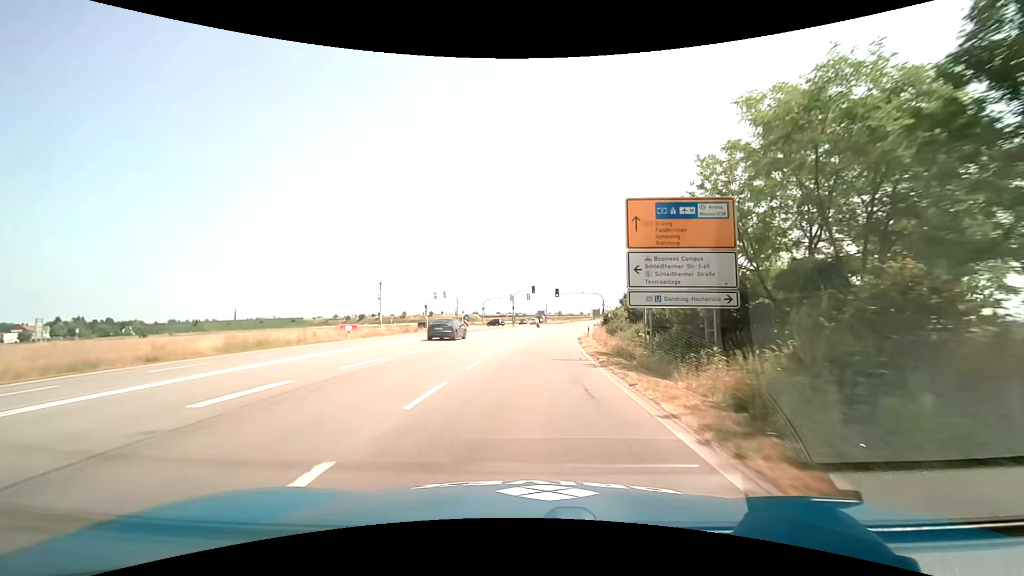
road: primary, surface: asphalt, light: Day
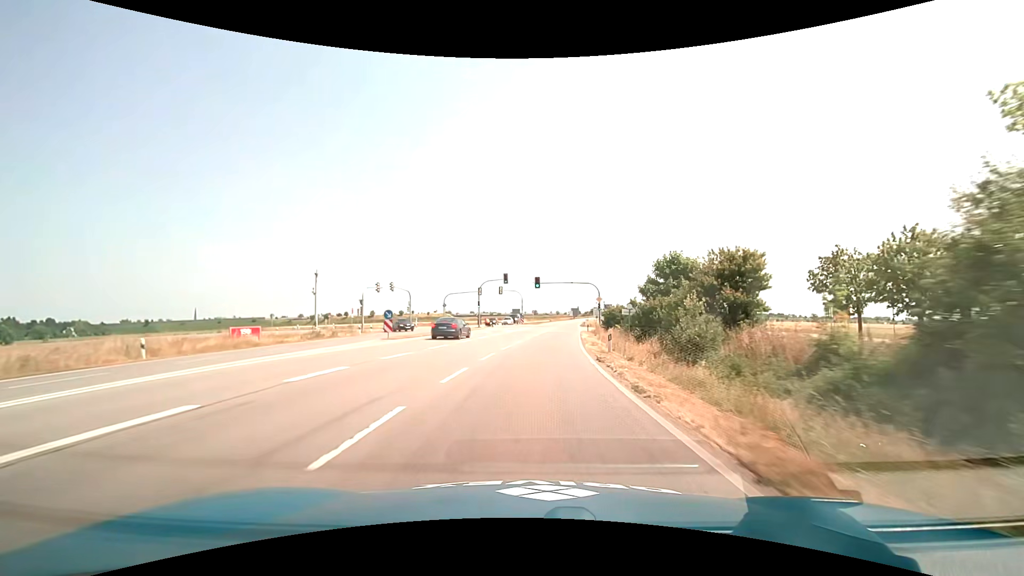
(+0.5, +20.8) m; +3°
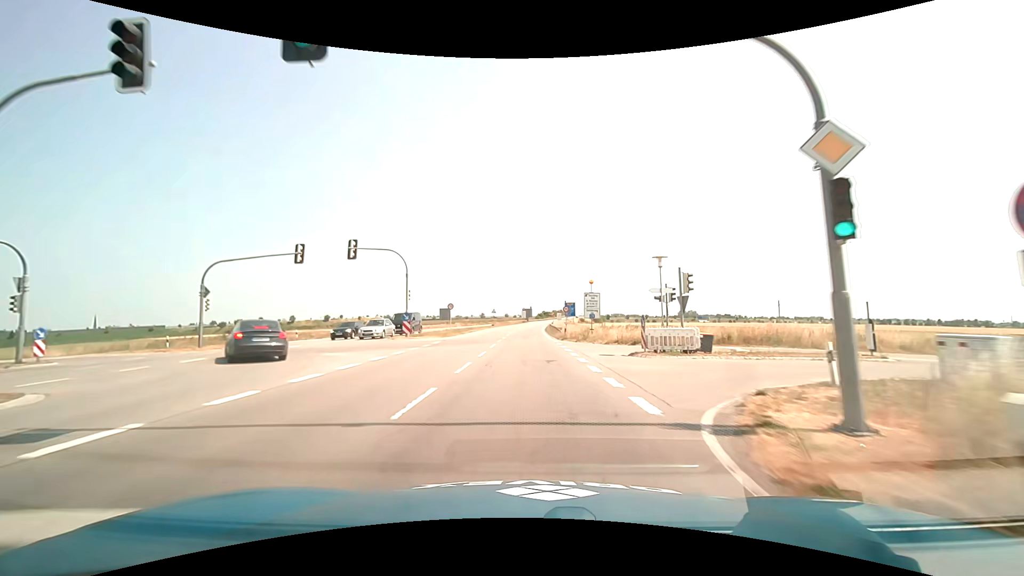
(+3.5, +53.1) m; +6°
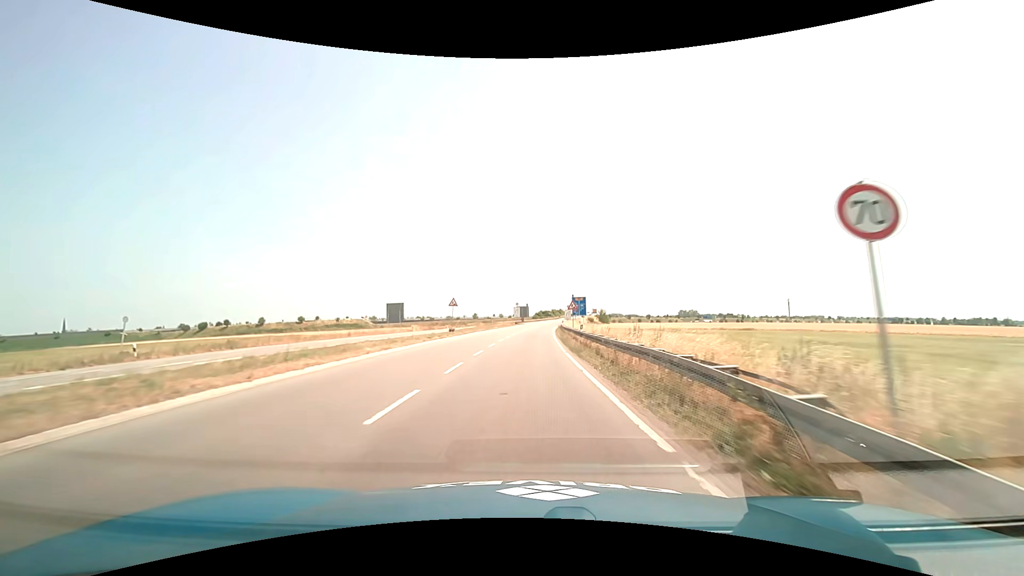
(+0.1, +42.4) m; 0°
(0, +10) (0, +20) (0, +30) (0, +40) (+1, +50) (+1, +60) (+2, +70) (+2, +80) (+3, +90) (+4, +100) m
